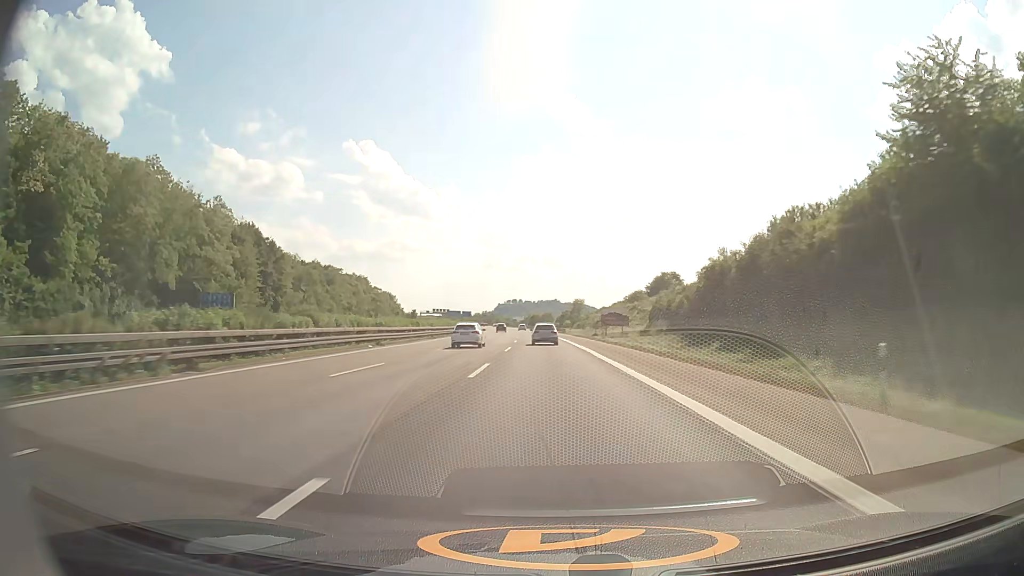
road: motorway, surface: asphalt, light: Day
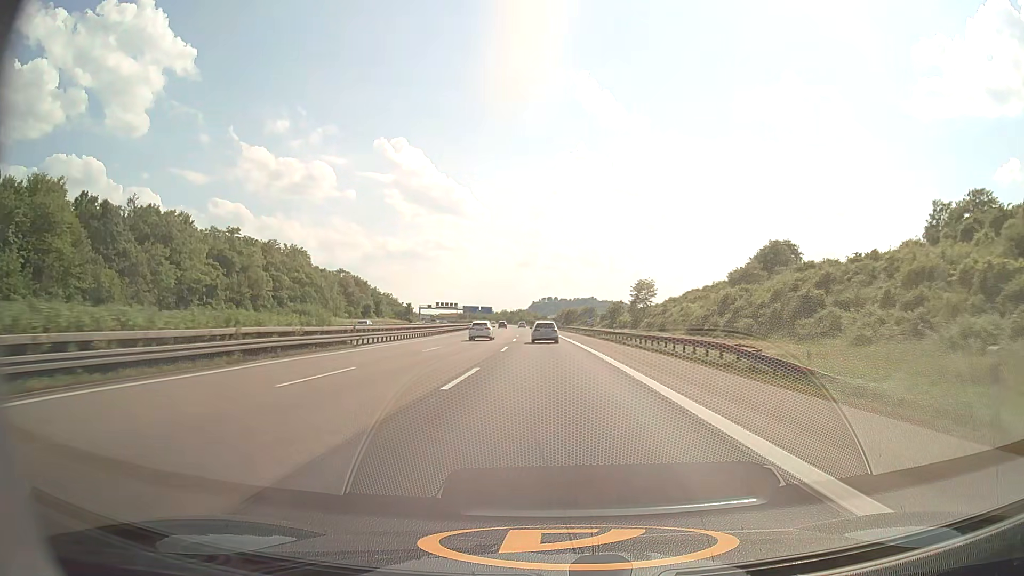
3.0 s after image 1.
(-2.6, +92.1) m; -3°
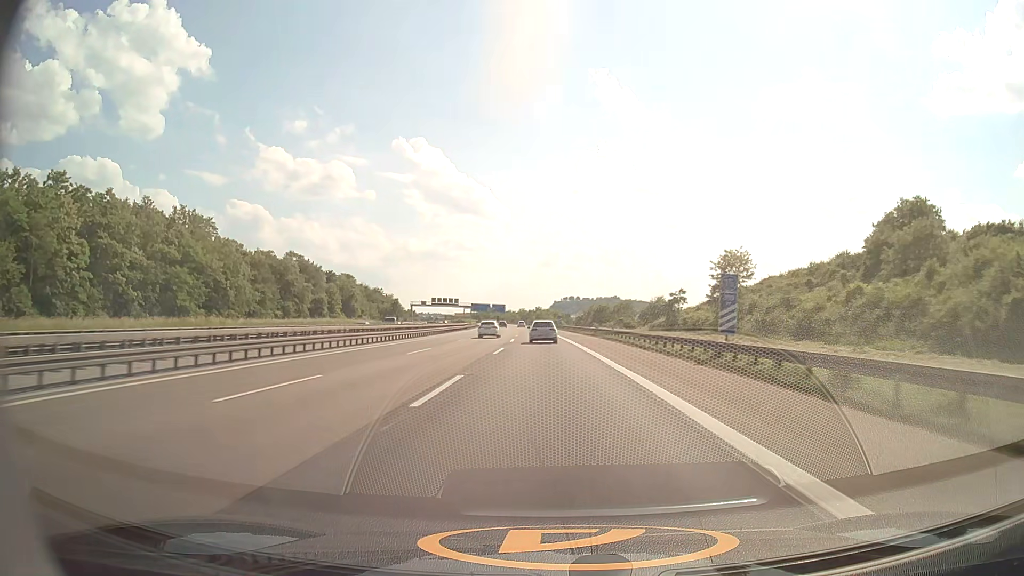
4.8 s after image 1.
(-0.9, +56.1) m; -2°
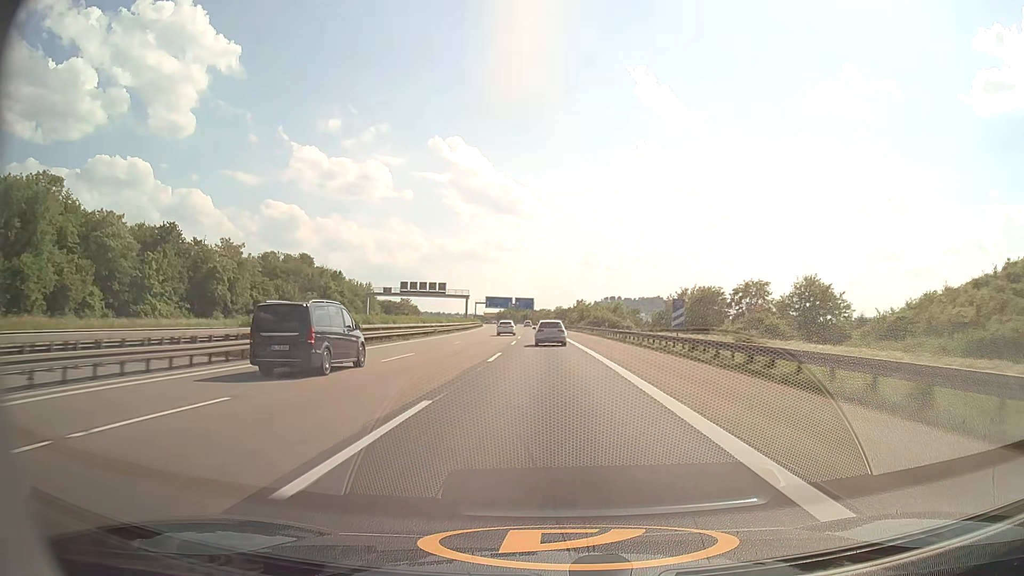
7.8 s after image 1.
(-2.9, +94.3) m; -3°
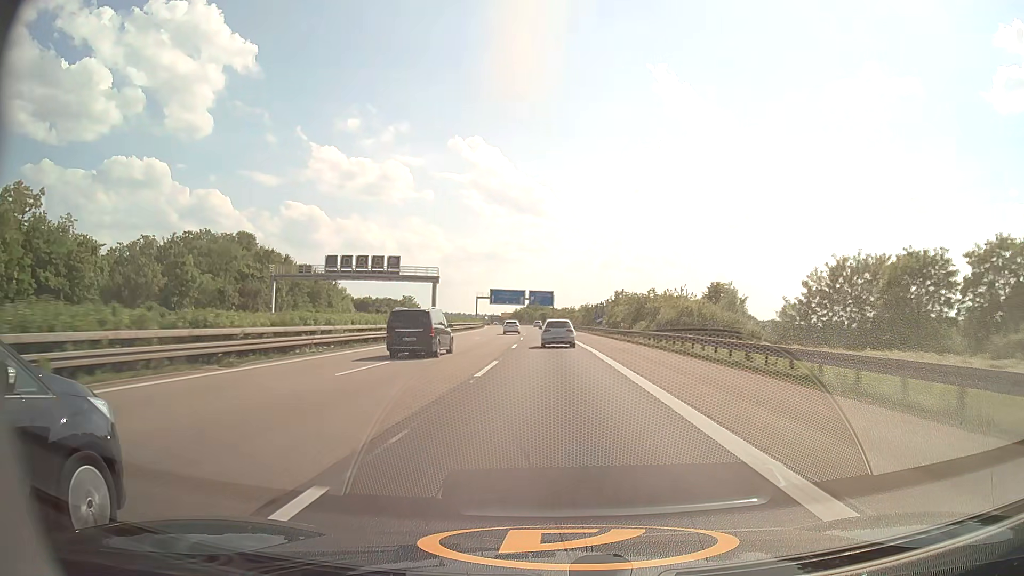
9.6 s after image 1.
(-0.8, +56.2) m; -2°
